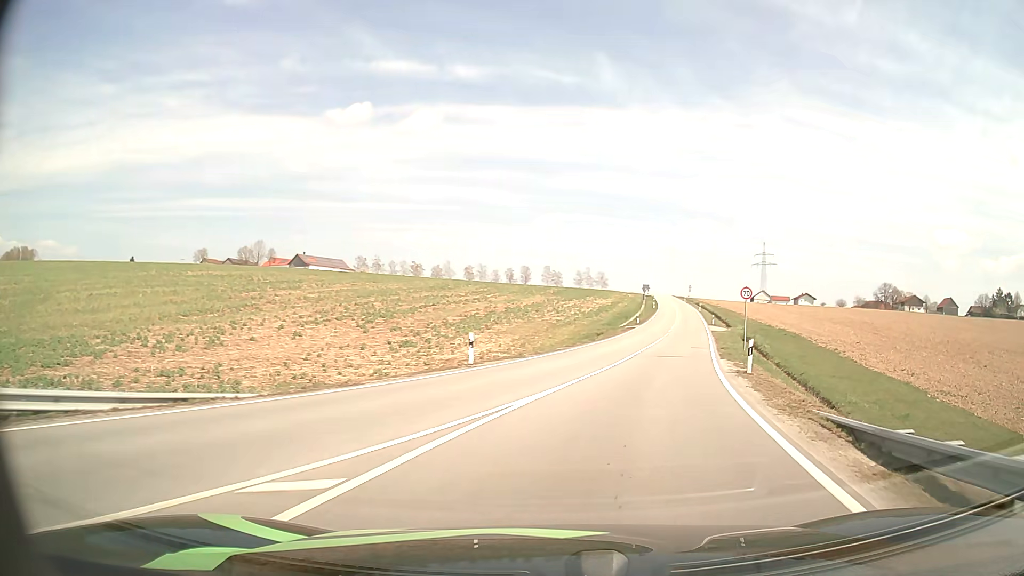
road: tertiary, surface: asphalt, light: Day
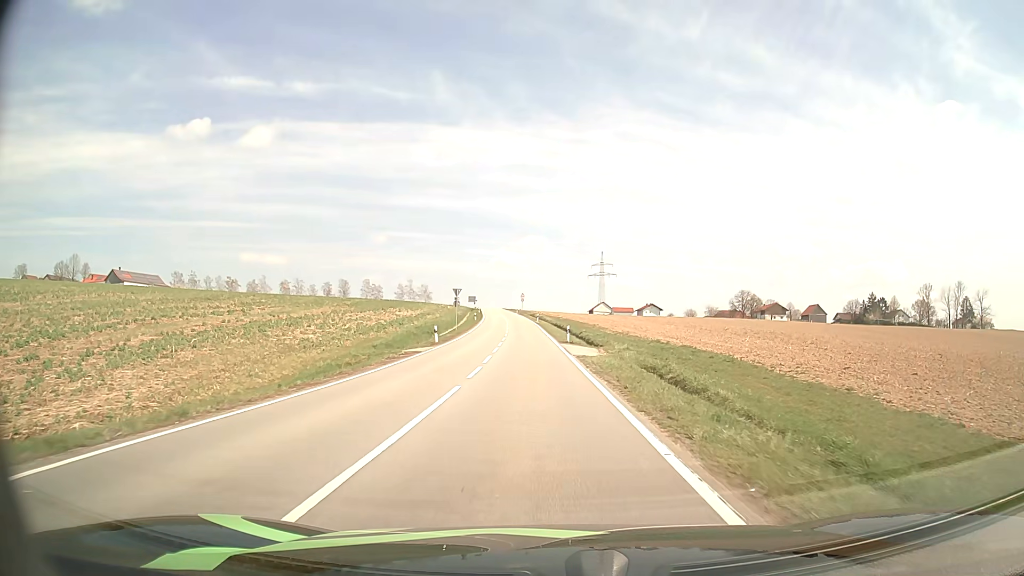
(+6.0, +29.4) m; +16°
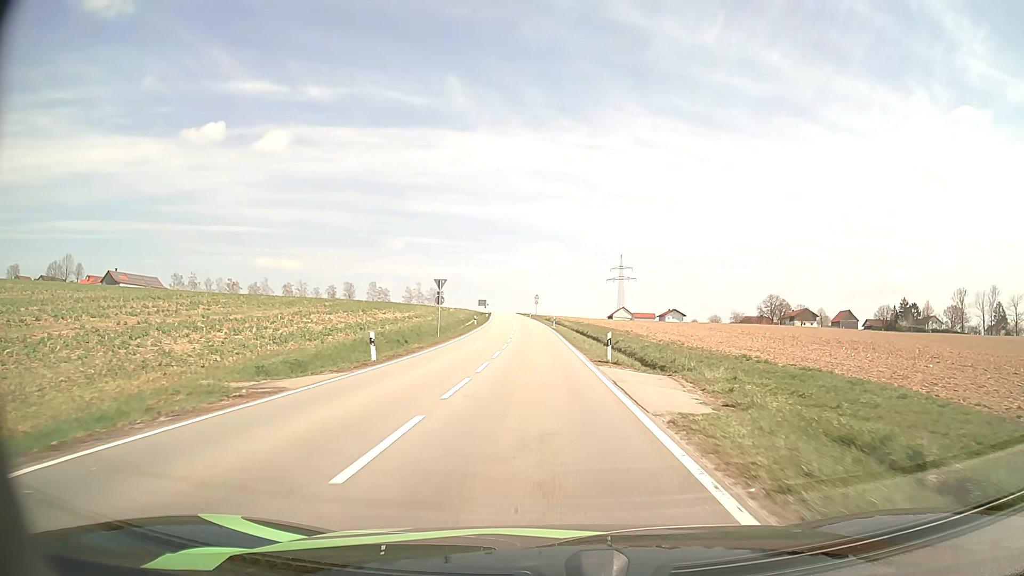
(-0.3, +18.0) m; -2°
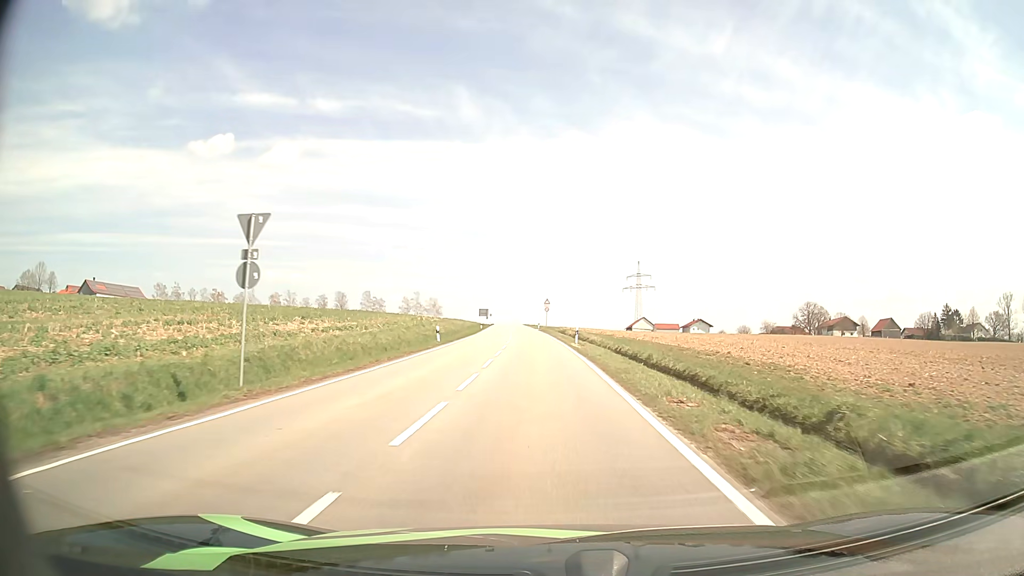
(-0.3, +29.8) m; -1°
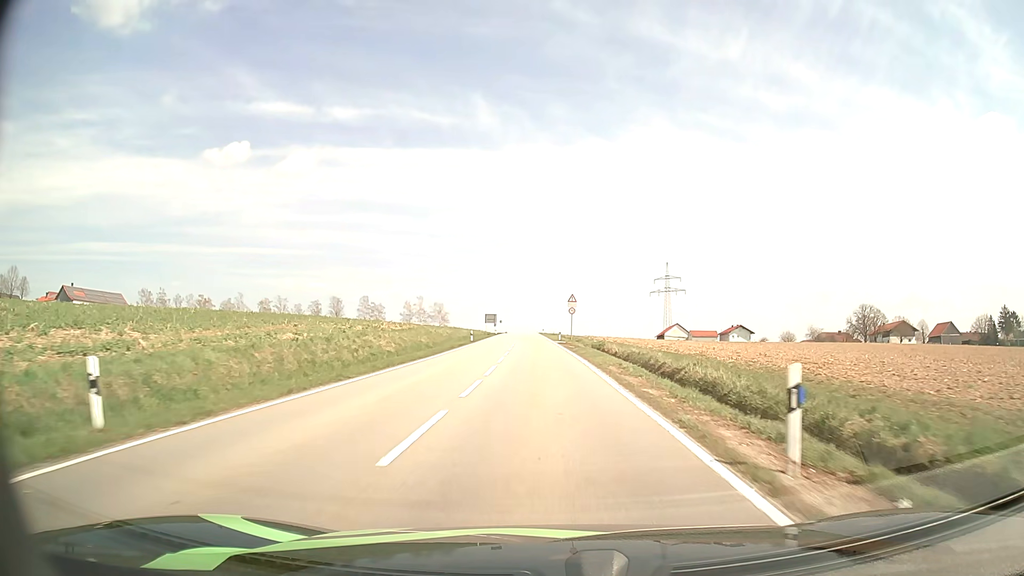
(-0.5, +32.1) m; -2°
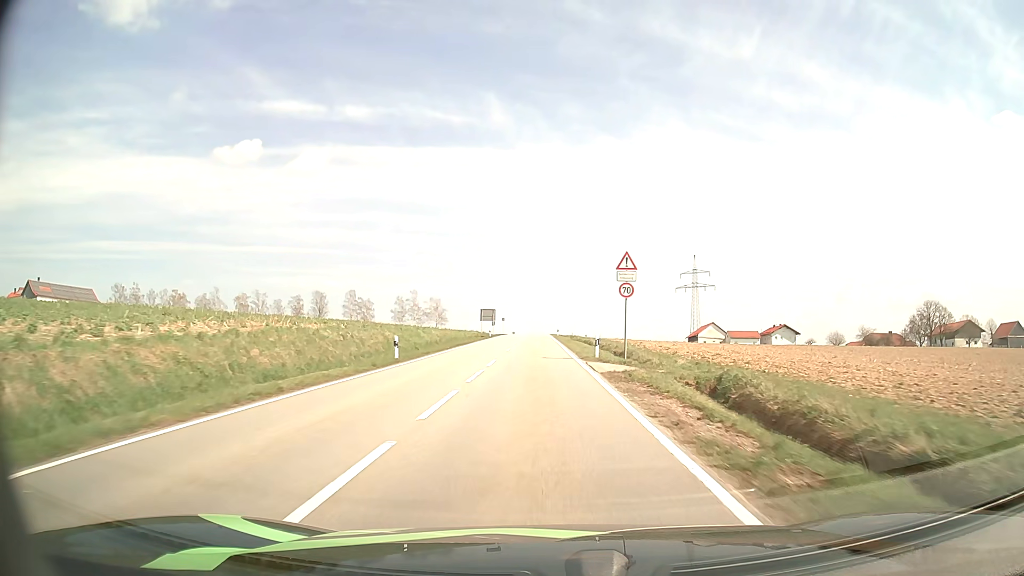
(-0.2, +34.0) m; -1°
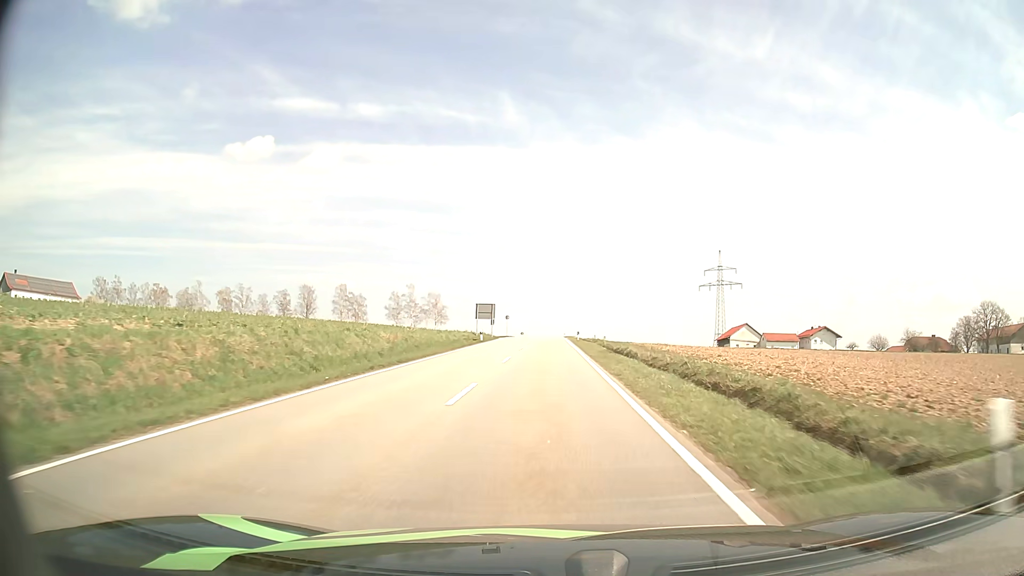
(-0.3, +23.3) m; -1°
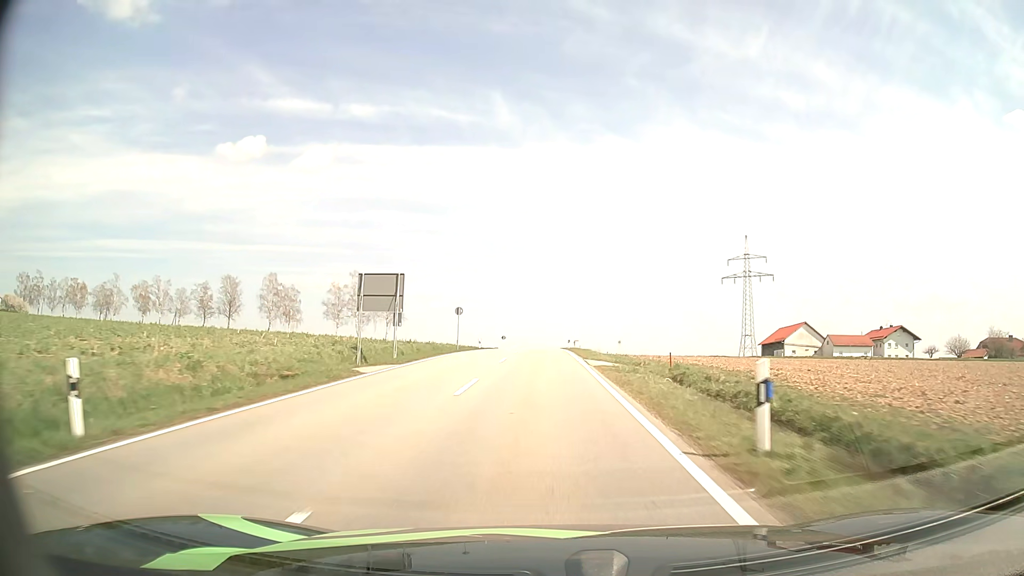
(+0.2, +48.0) m; 0°
(0, +10) (0, +20) (0, +30) (0, +40) (0, +50) (0, +60) (0, +70) (0, +80) (0, +90) (0, +100) m
